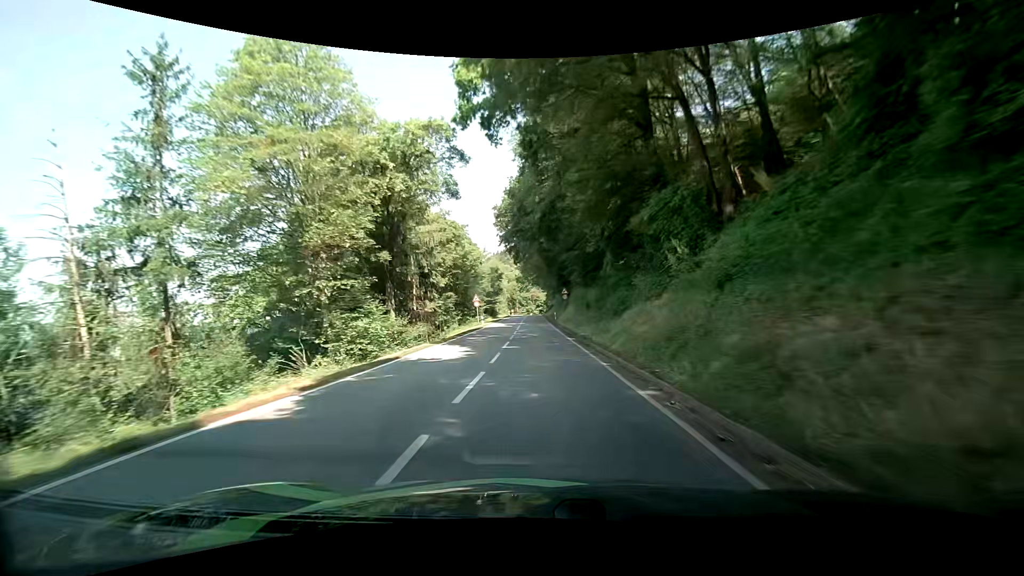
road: secondary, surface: asphalt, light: Day
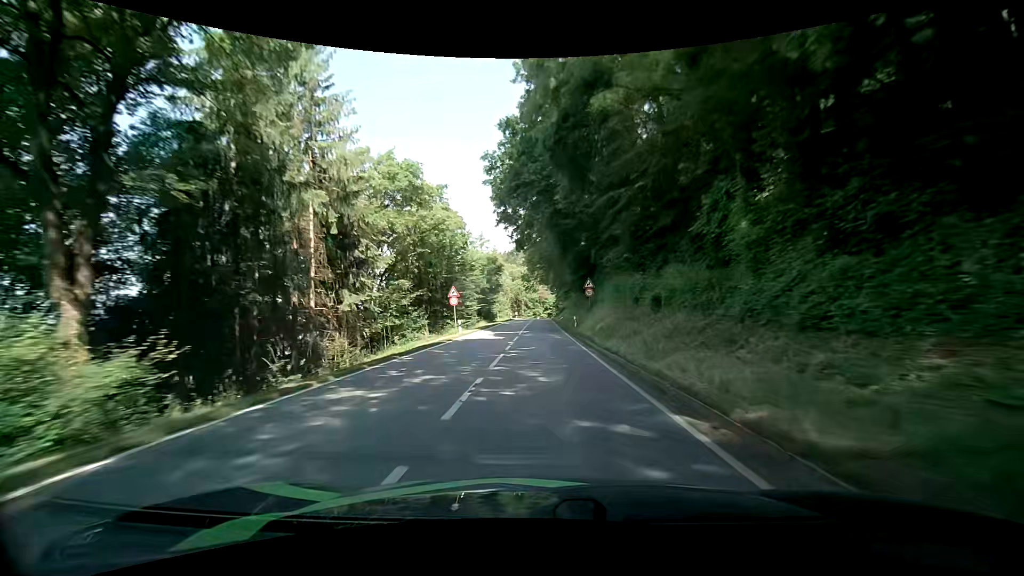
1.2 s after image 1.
(-0.5, +19.1) m; -2°
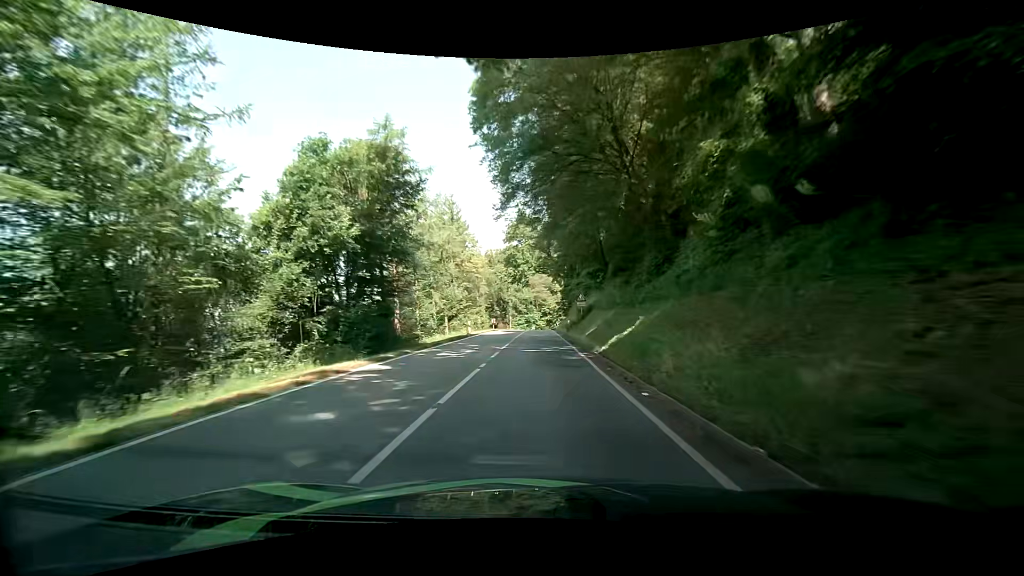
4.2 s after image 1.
(+0.7, +47.2) m; +1°
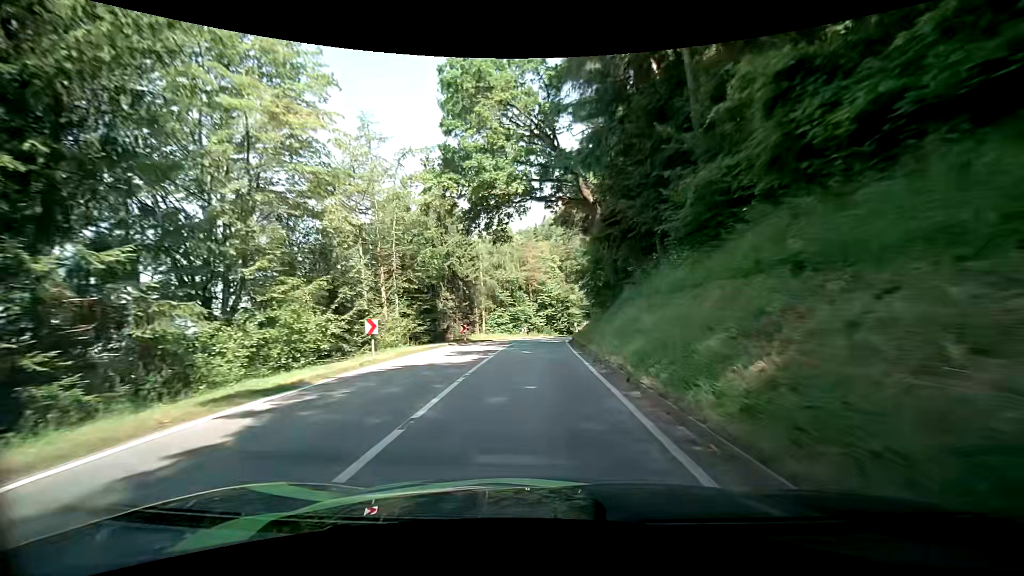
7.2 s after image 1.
(+0.4, +43.9) m; +1°
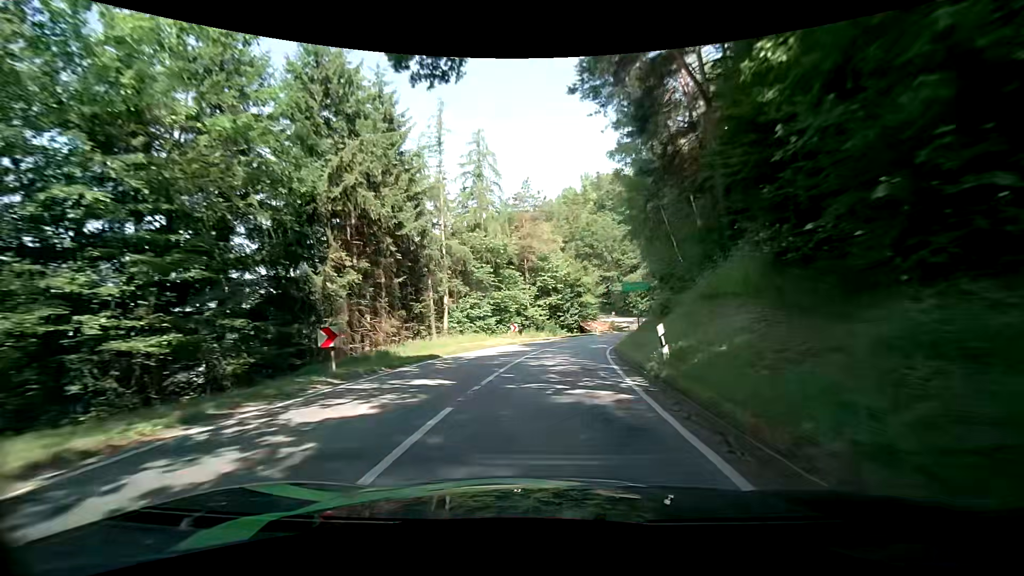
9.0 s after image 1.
(-0.4, +23.2) m; -1°
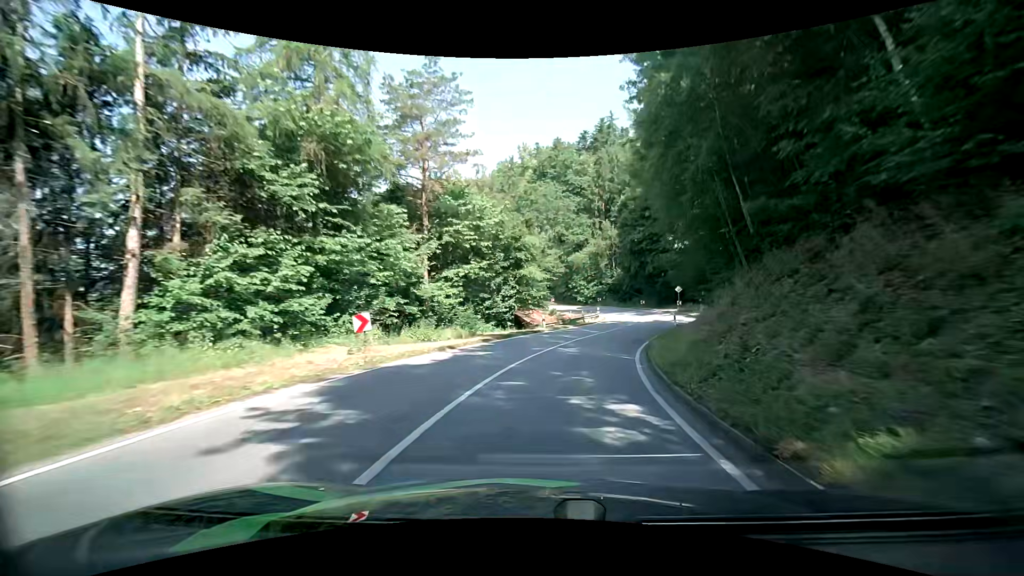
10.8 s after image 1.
(+1.2, +22.1) m; +8°
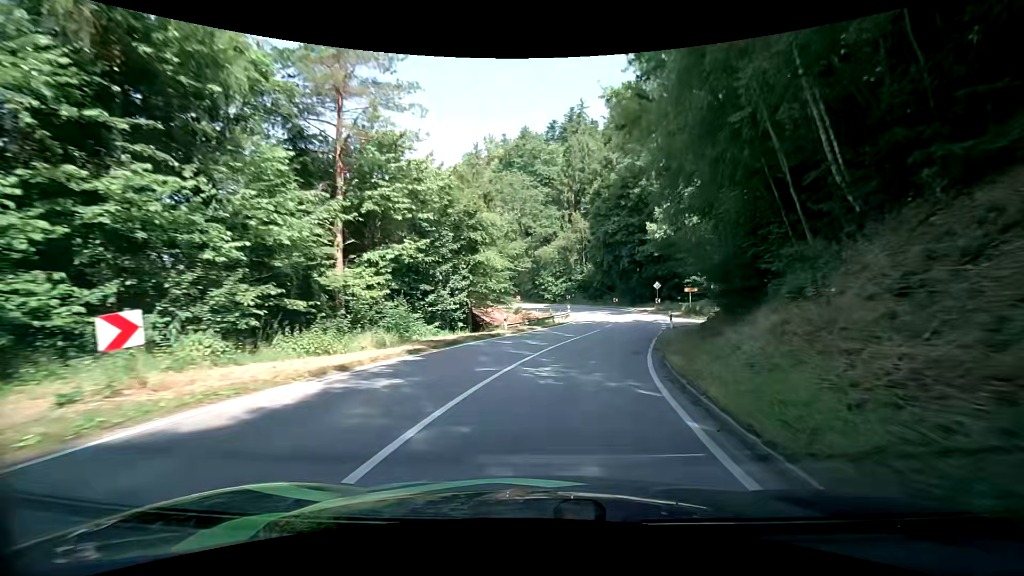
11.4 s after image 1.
(+0.3, +7.3) m; +4°
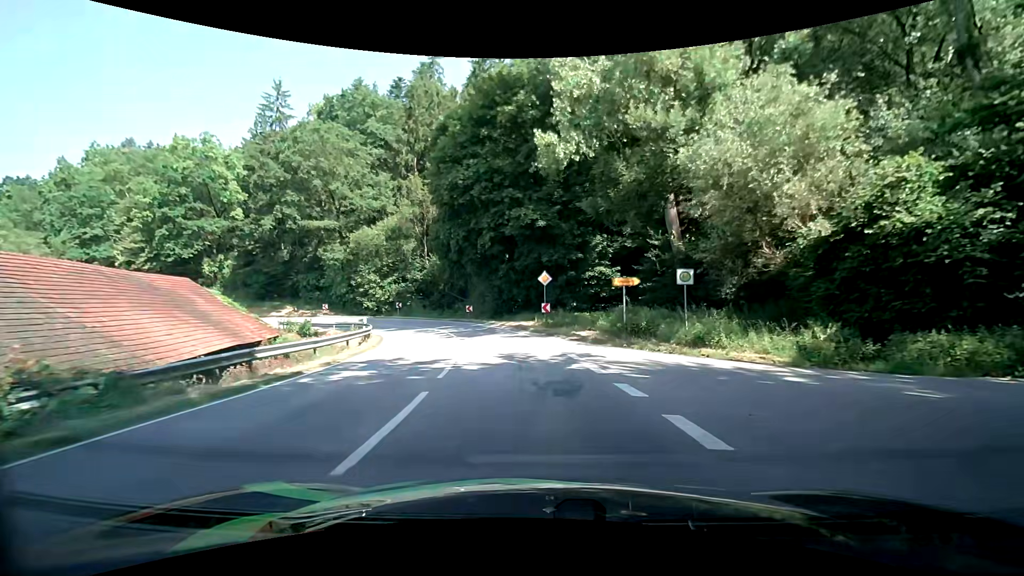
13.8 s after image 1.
(+4.4, +28.0) m; +16°
(0, +10) (-1, +20) (-3, +30) (-7, +39) (-13, +47) (-21, +53) (-30, +58) (-40, +60) (-49, +62) (-59, +64) m
